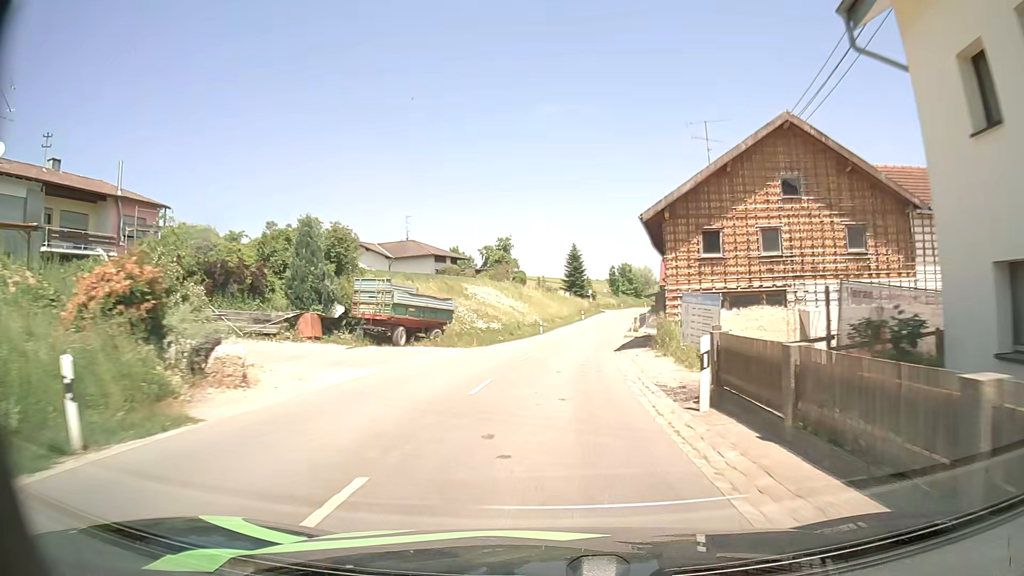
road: secondary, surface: asphalt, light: Day
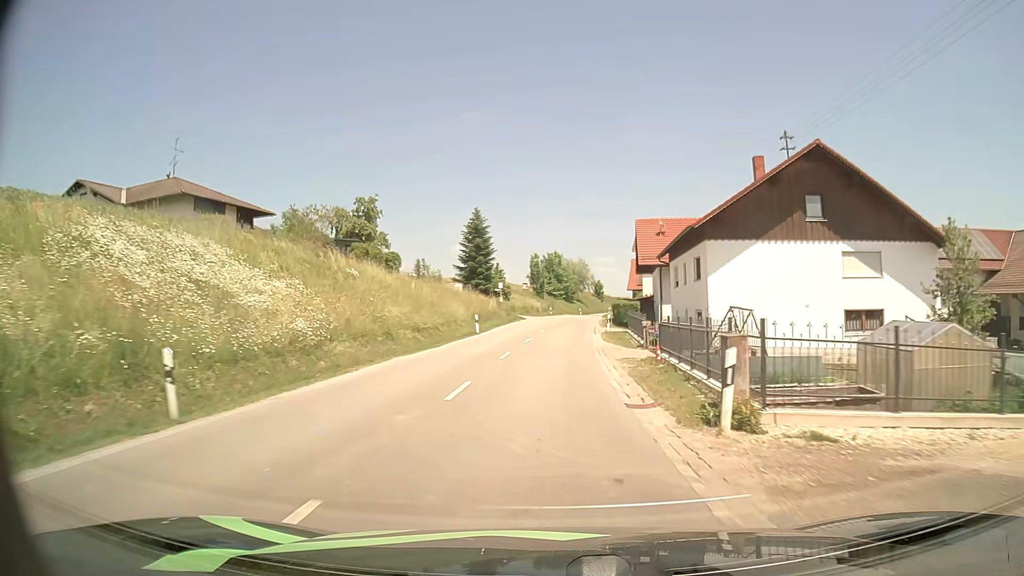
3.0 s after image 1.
(+3.2, +45.8) m; +7°
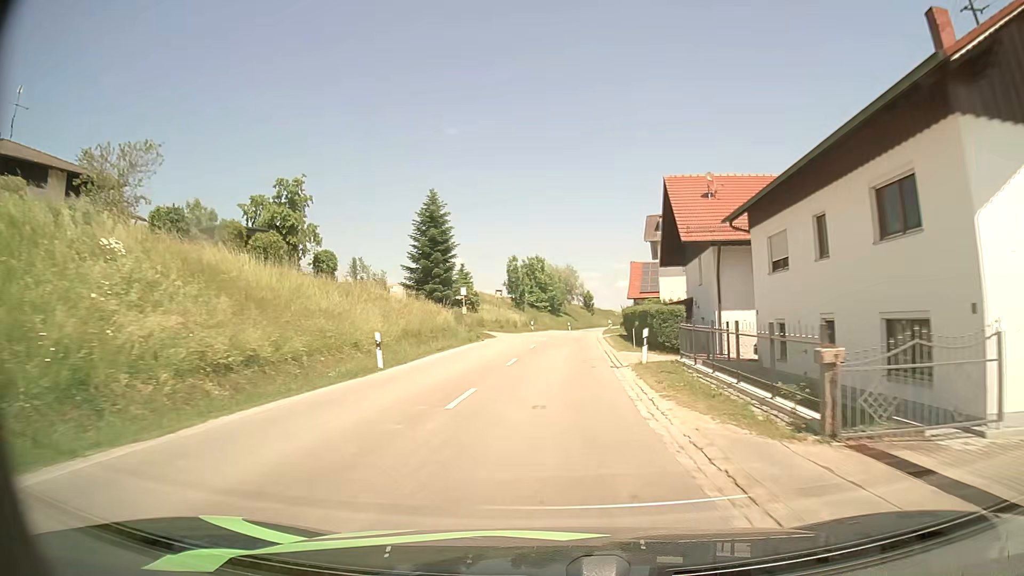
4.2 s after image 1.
(+0.2, +18.9) m; +1°
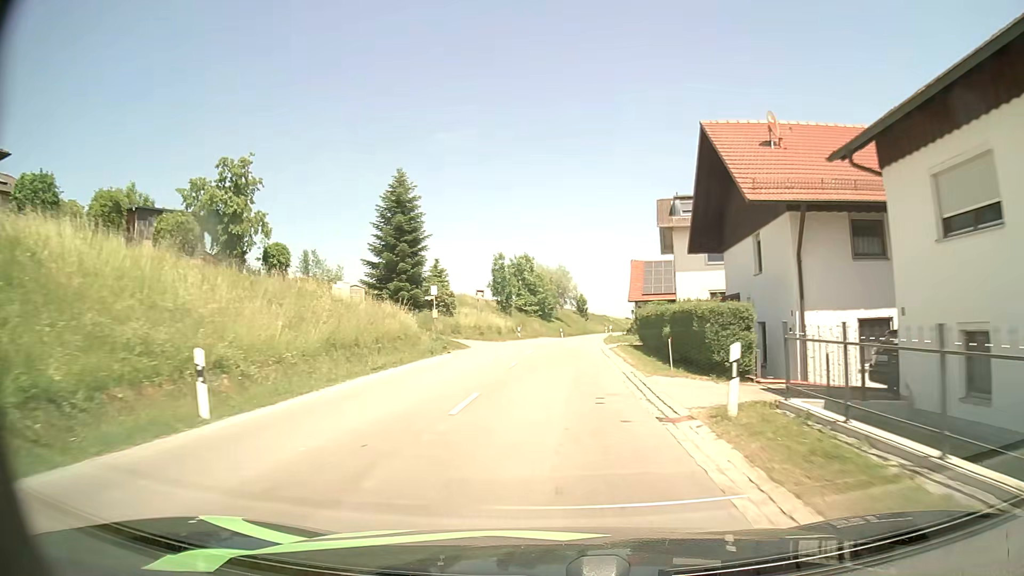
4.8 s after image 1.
(+0.1, +9.5) m; +1°
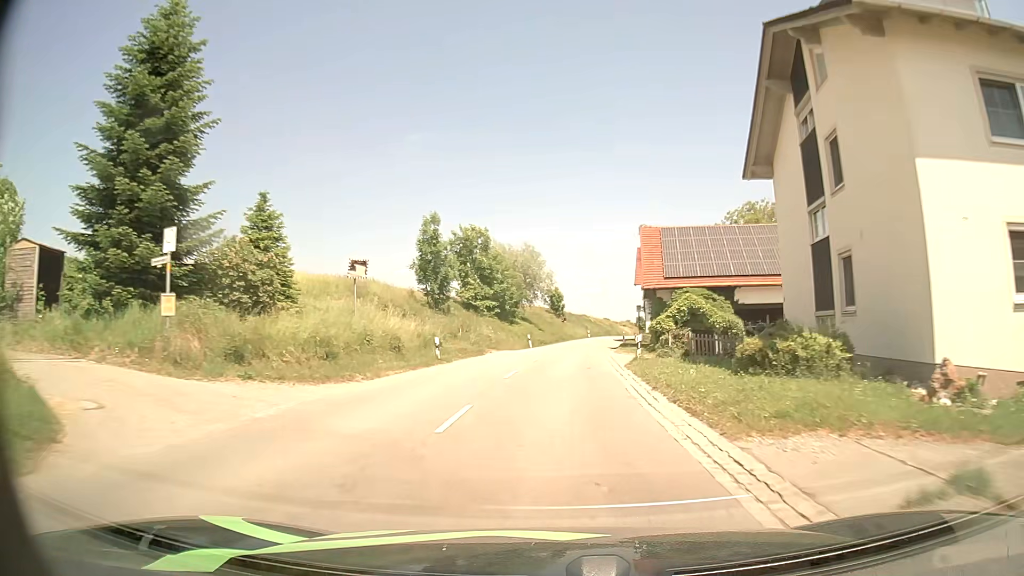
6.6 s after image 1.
(+0.7, +28.5) m; +3°
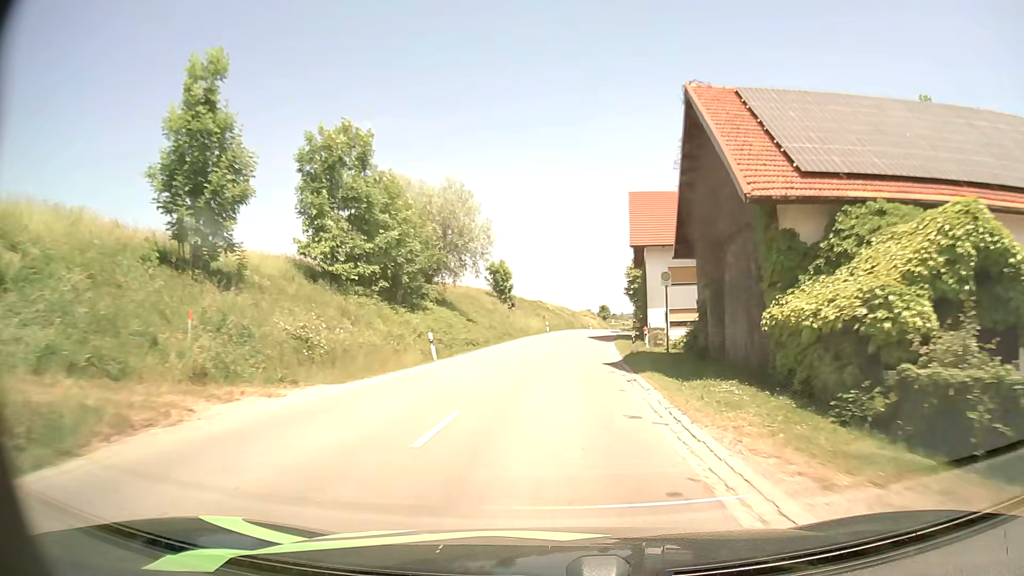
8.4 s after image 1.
(+0.6, +28.3) m; +4°
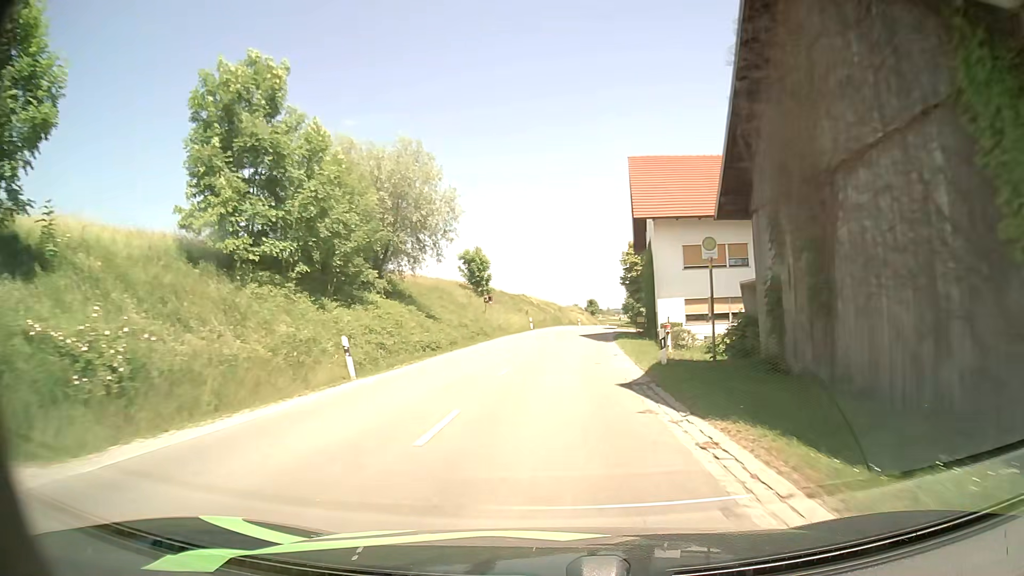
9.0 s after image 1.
(+0.1, +9.0) m; +1°
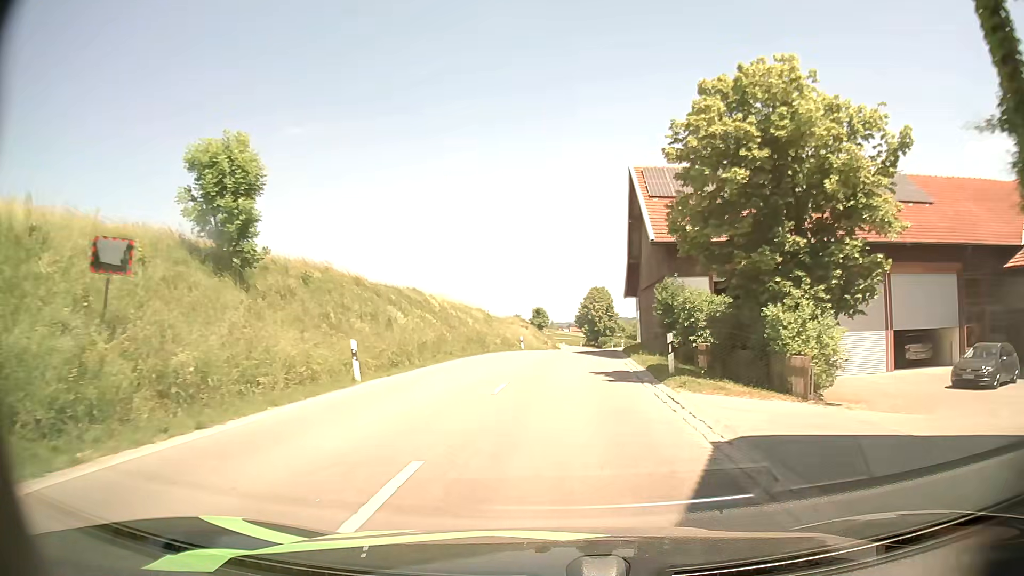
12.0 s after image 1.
(+1.5, +39.5) m; +5°
(0, +10) (+1, +20) (+1, +30) (+2, +40) (+3, +50) (+4, +60) (+6, +70) (+7, +80) (+7, +90) (+8, +100) m
